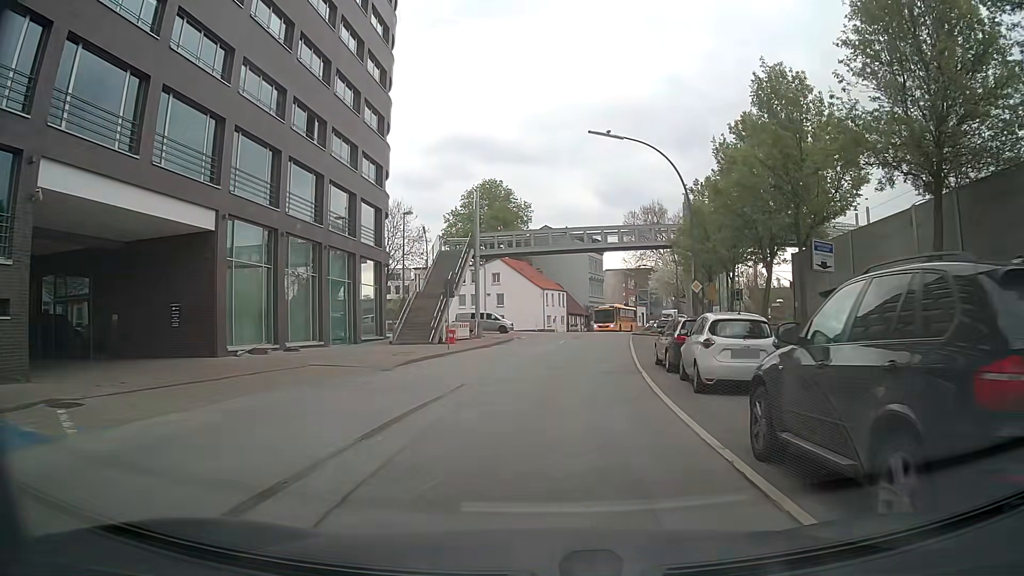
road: residential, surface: asphalt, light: Day
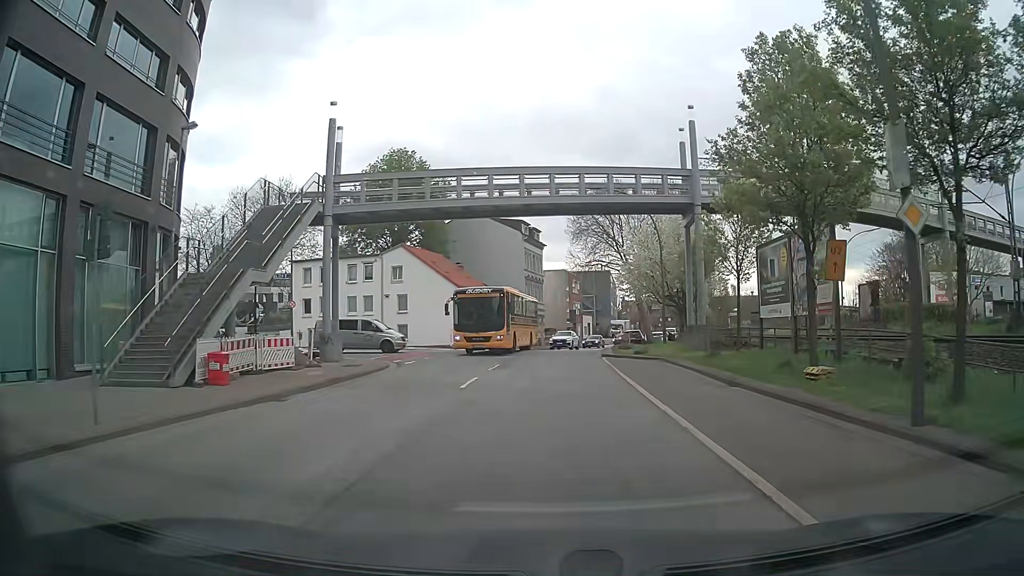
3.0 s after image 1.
(+1.3, +22.2) m; +5°
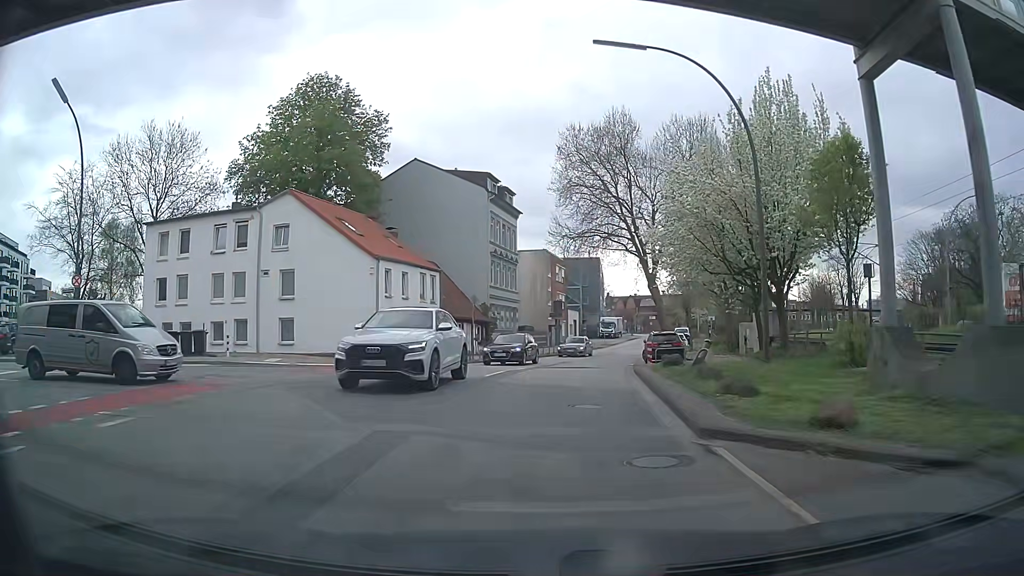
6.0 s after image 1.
(+0.6, +22.2) m; +1°
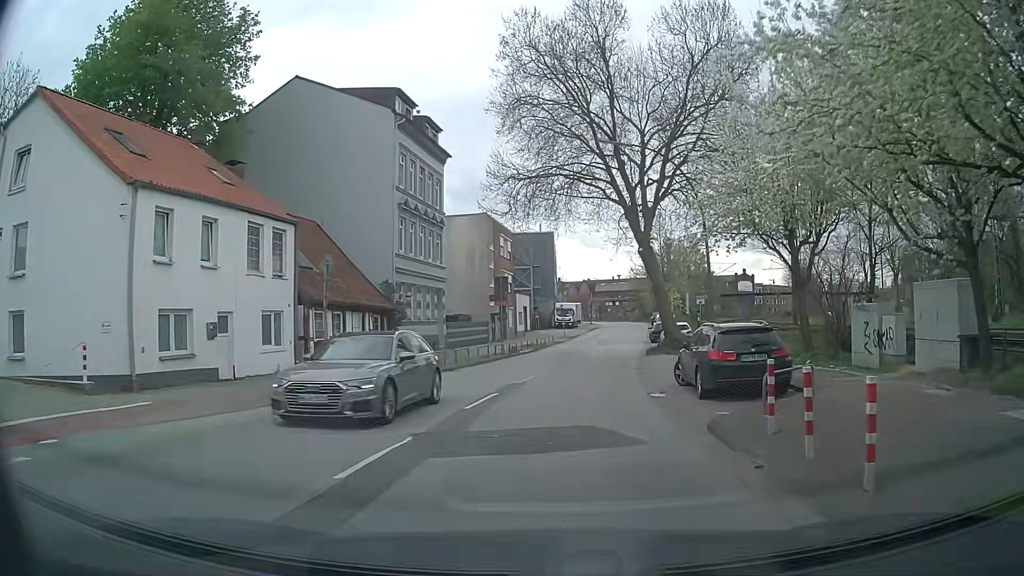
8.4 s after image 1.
(+1.0, +17.9) m; +4°
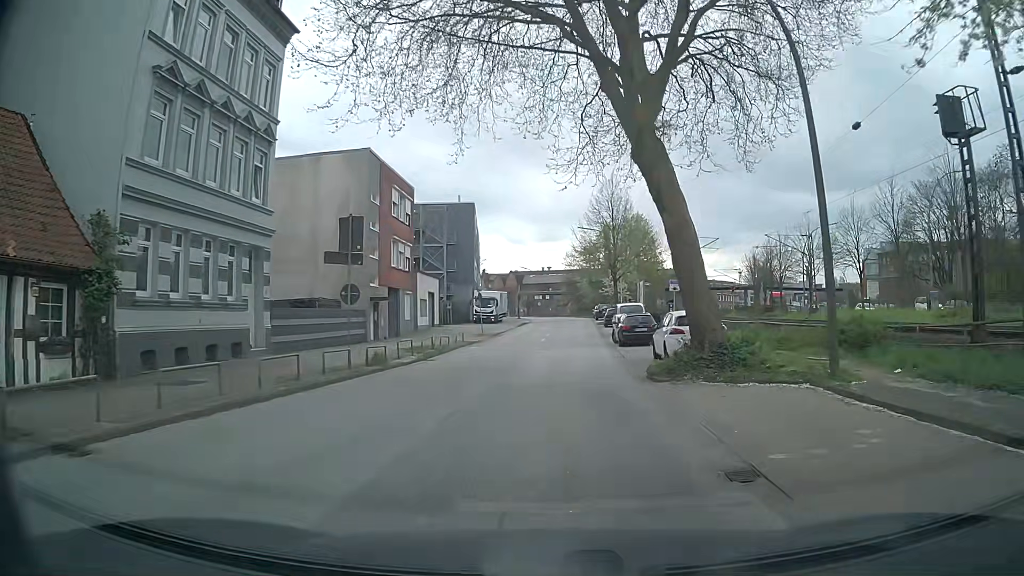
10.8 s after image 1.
(+1.4, +18.5) m; +7°
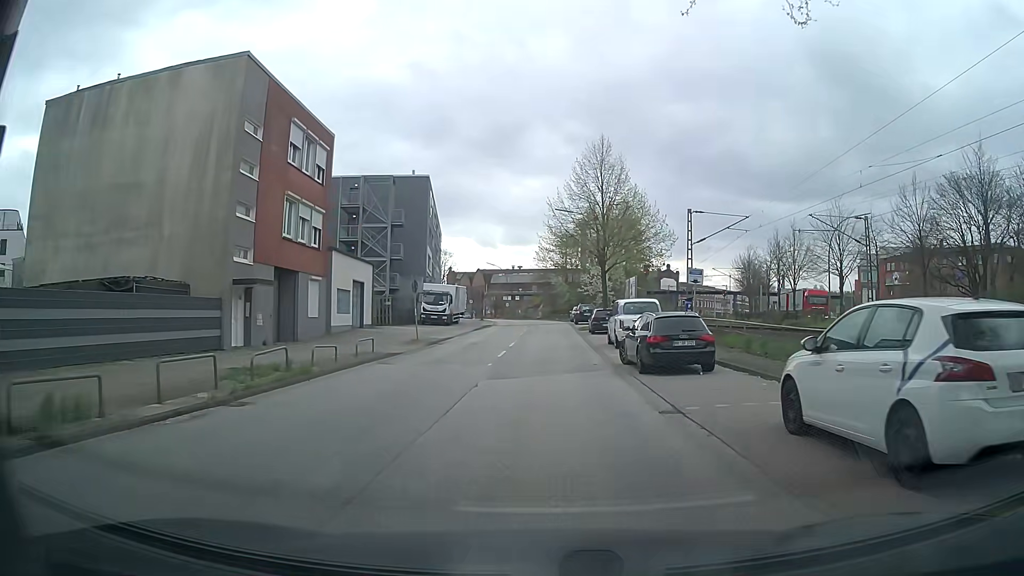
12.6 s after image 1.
(+0.5, +13.8) m; +3°
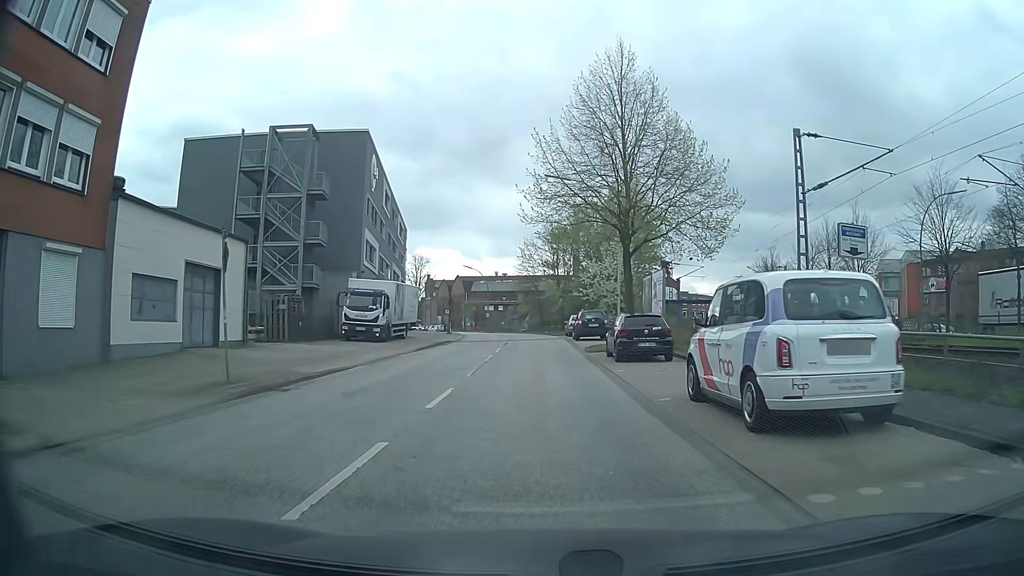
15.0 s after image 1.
(+0.2, +17.9) m; +2°
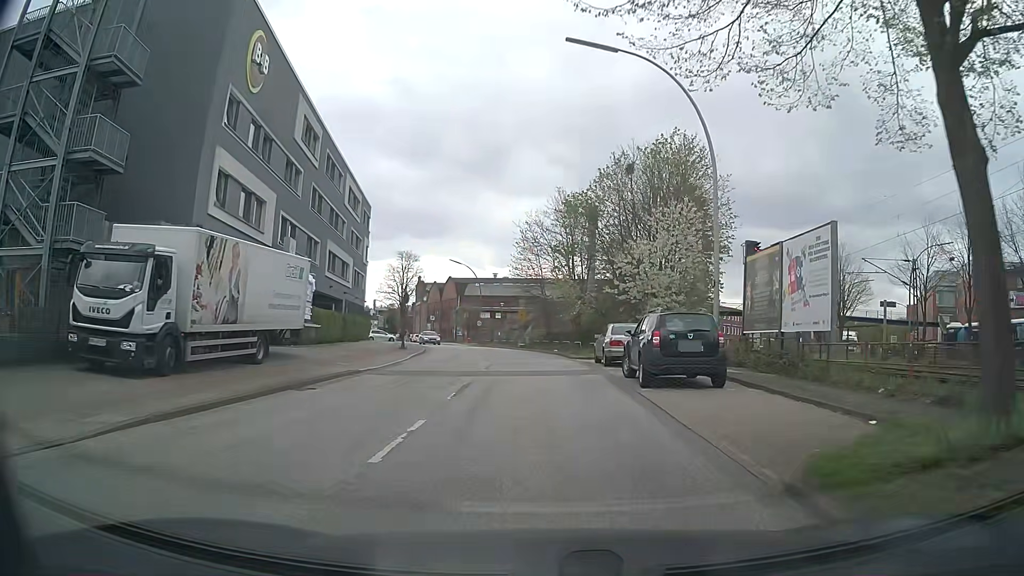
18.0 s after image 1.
(-0.4, +21.9) m; -1°
(0, +10) (0, +20) (0, +30) (-1, +40) (-3, +50) (-5, +60) (-7, +69) (-10, +79) (-14, +88) (-17, +98) m
